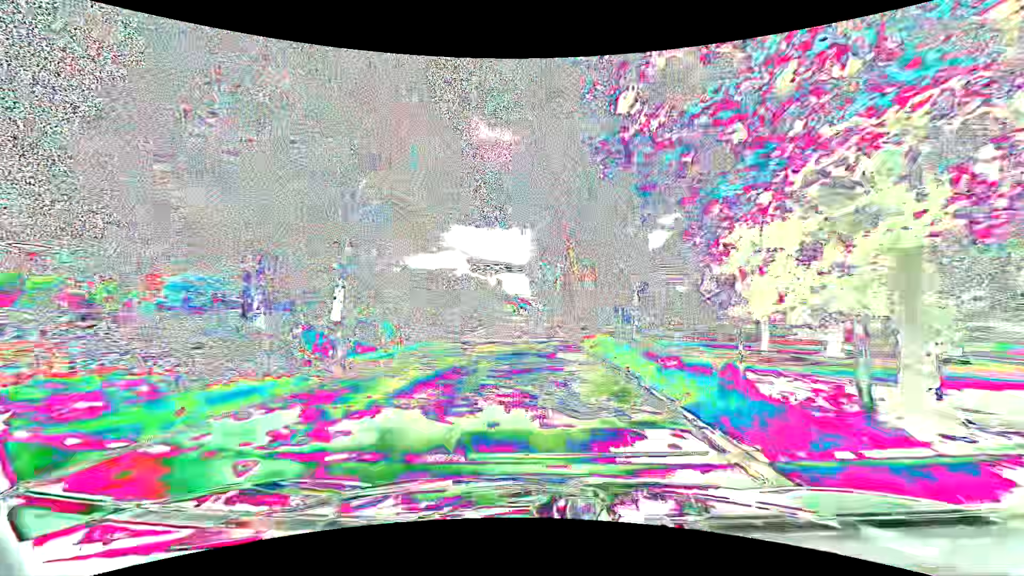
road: tertiary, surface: asphalt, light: Day
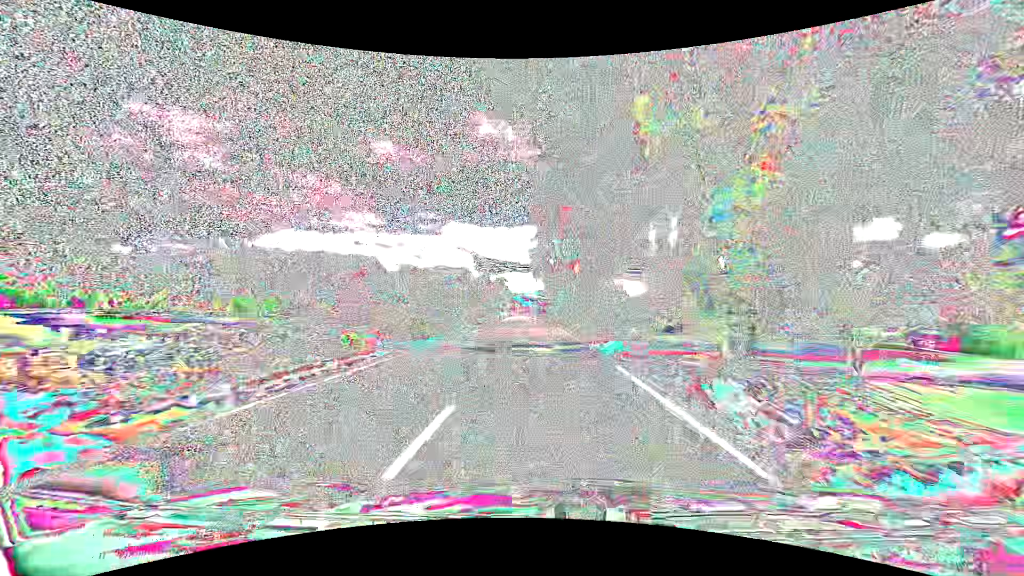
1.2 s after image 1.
(+0.1, +29.6) m; 0°
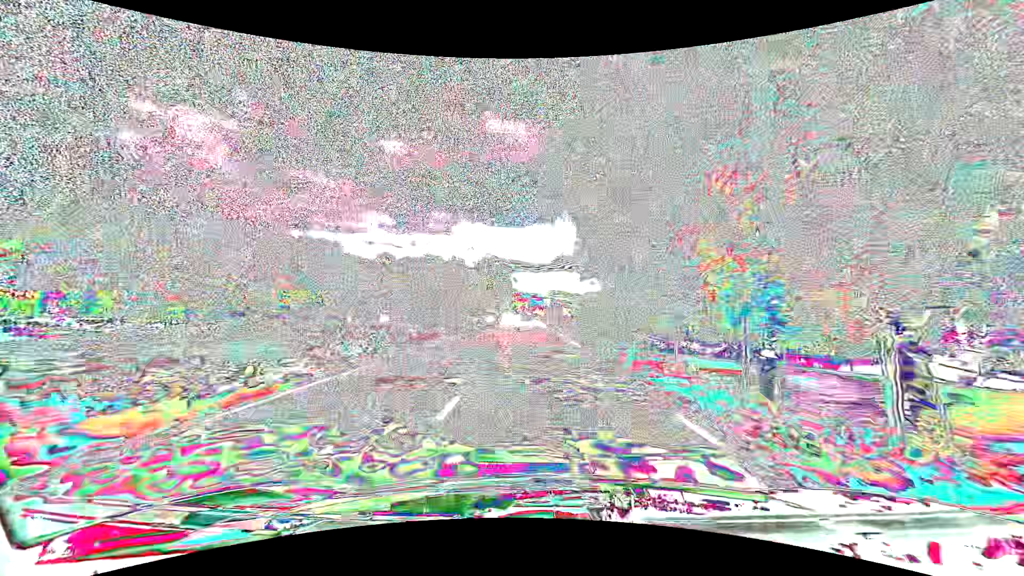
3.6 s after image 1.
(-0.8, +59.0) m; -1°
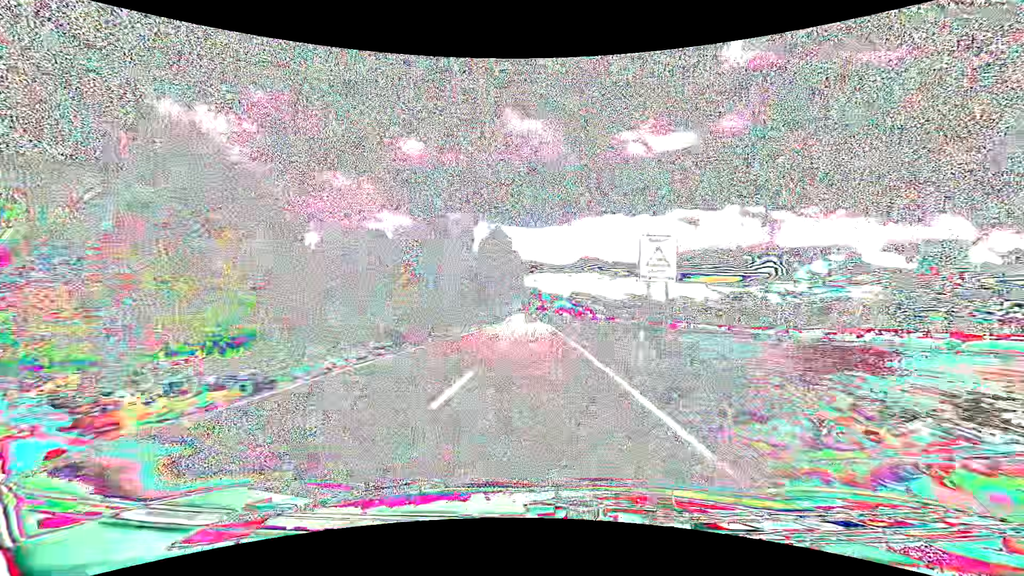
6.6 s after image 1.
(-1.8, +74.2) m; -3°
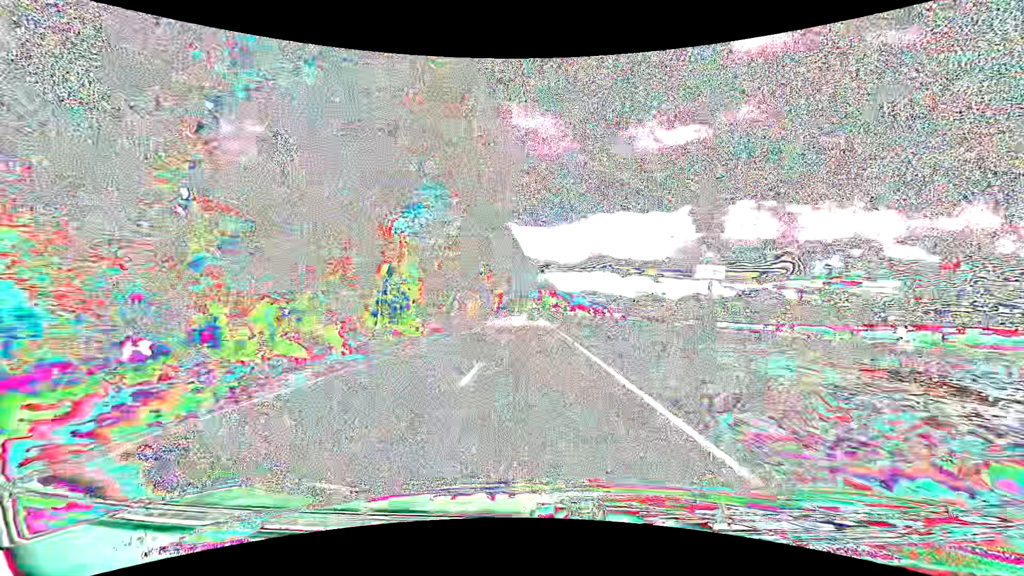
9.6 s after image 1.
(-0.9, +72.4) m; -1°
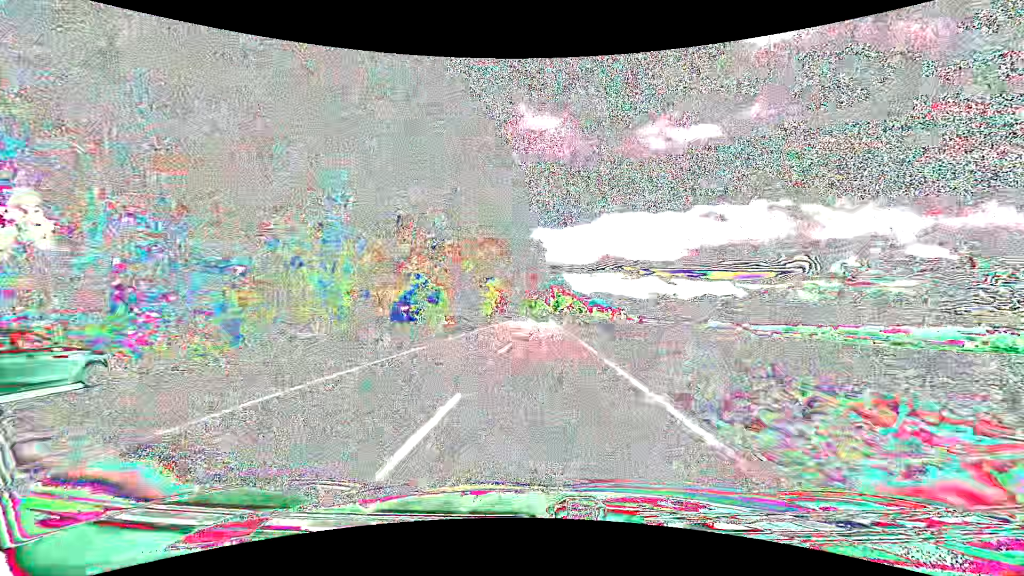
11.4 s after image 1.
(-0.5, +42.4) m; -2°
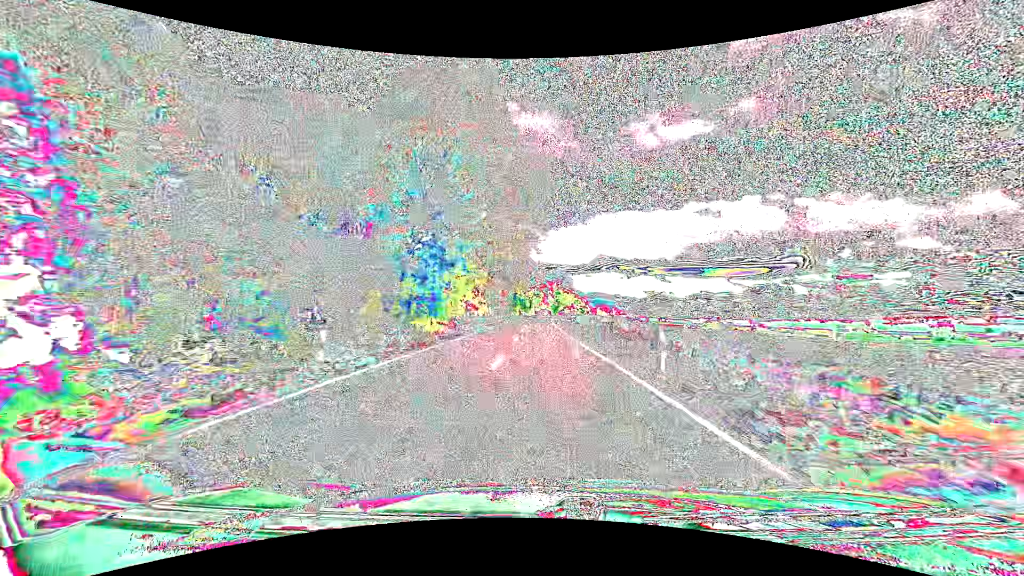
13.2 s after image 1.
(+0.3, +42.0) m; +1°
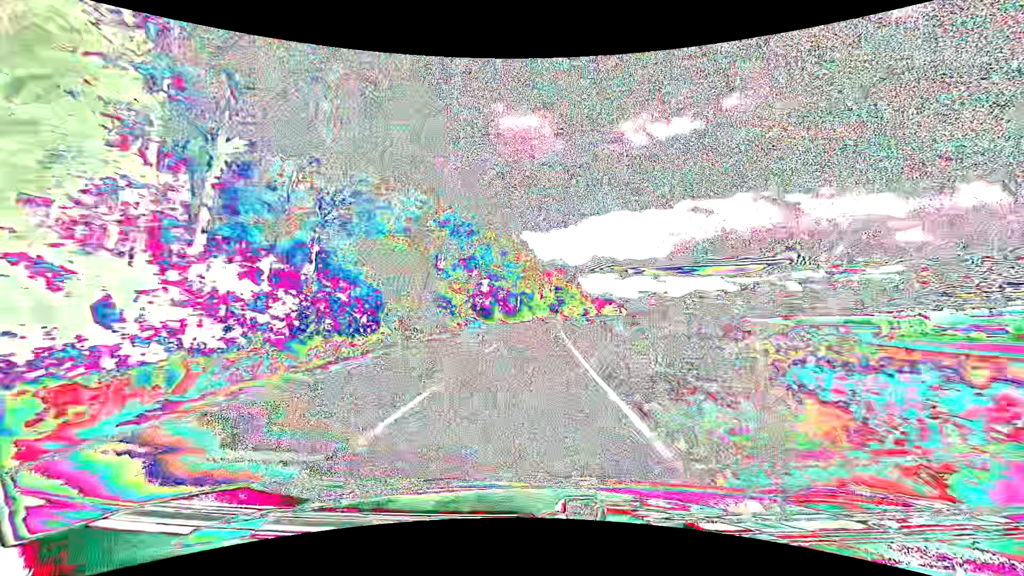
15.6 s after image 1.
(+0.6, +56.7) m; 0°
(0, +10) (0, +20) (0, +30) (+1, +40) (+1, +50) (+2, +60) (+2, +70) (+3, +80) (+4, +90) (+5, +100) m
